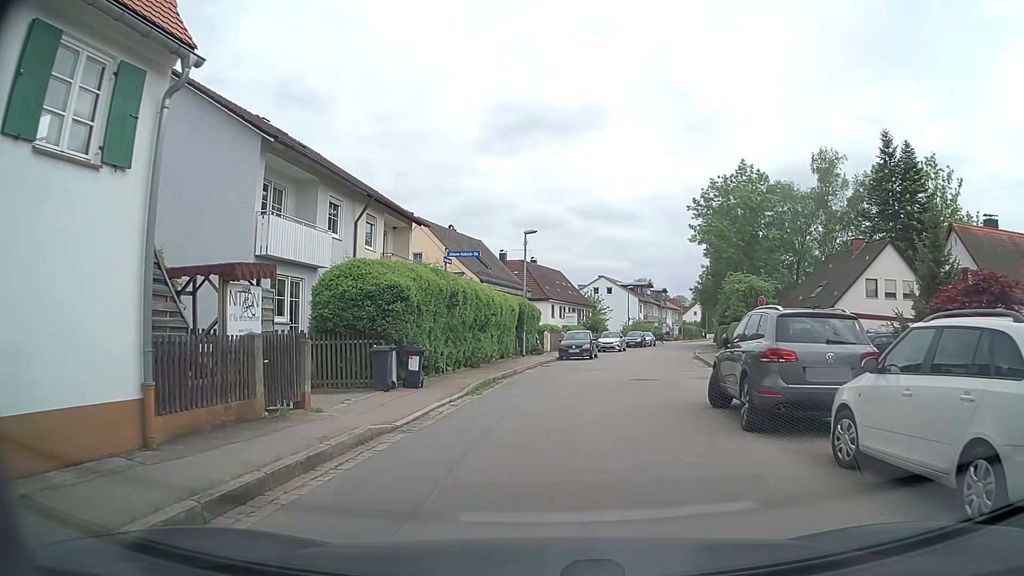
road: tertiary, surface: asphalt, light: Day
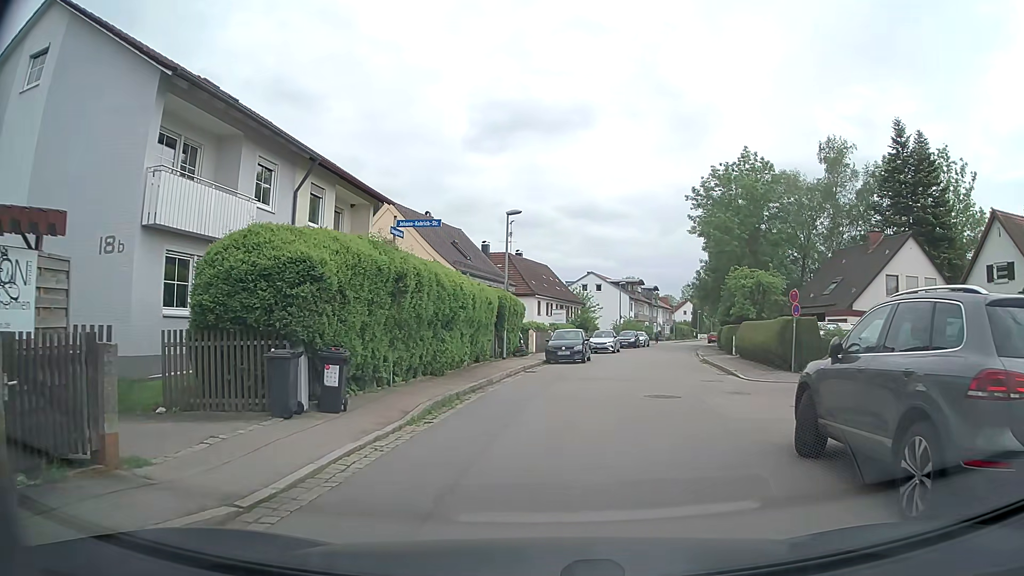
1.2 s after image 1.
(-0.1, +4.9) m; 0°
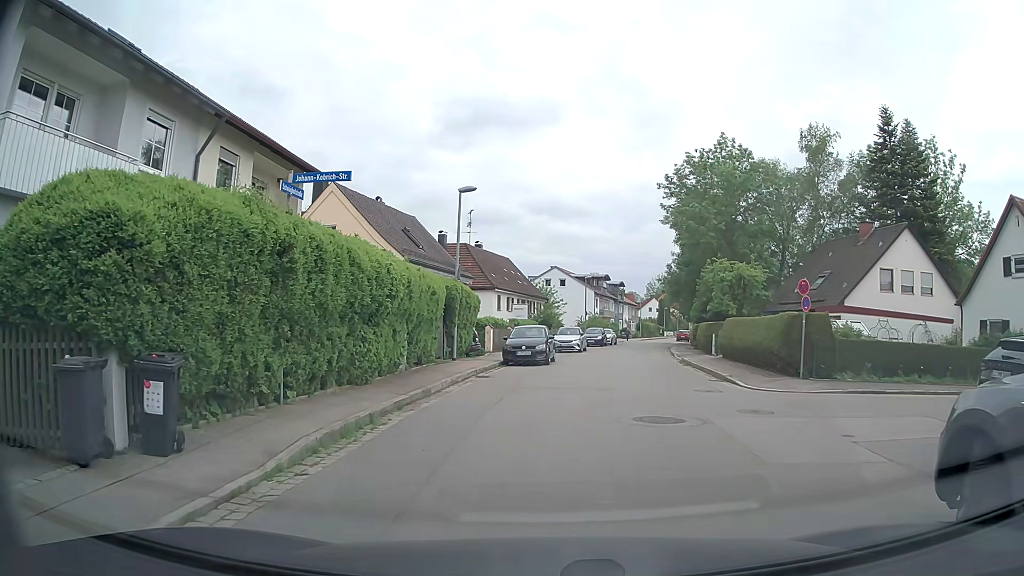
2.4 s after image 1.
(+0.1, +3.8) m; +3°
(+2, +10) (+3, +20) (+5, +30) (+6, +39) (+8, +49) (+10, +59) (+12, +69) (+14, +79) (+17, +88) (+19, +98) m
